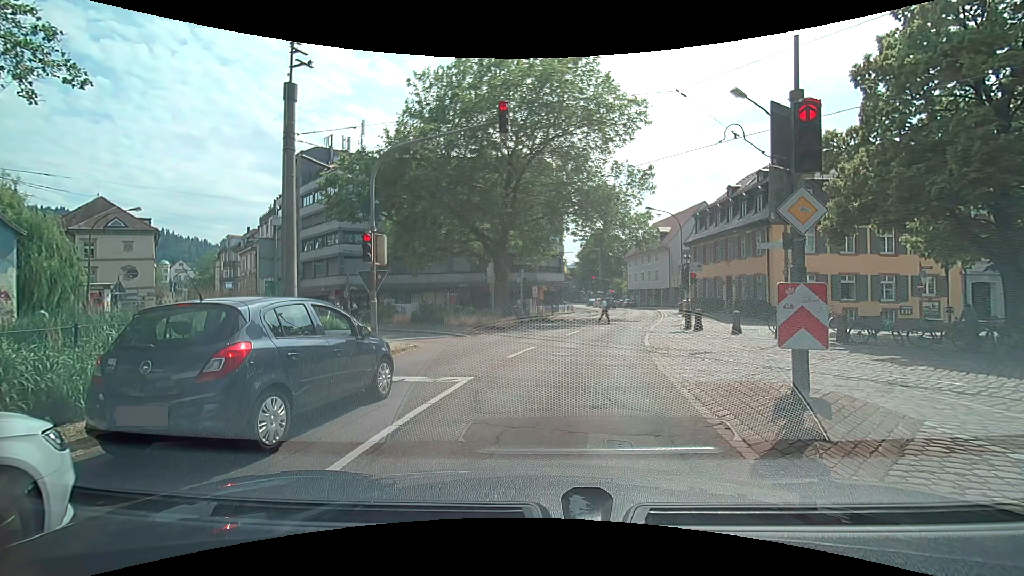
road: primary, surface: asphalt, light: Day
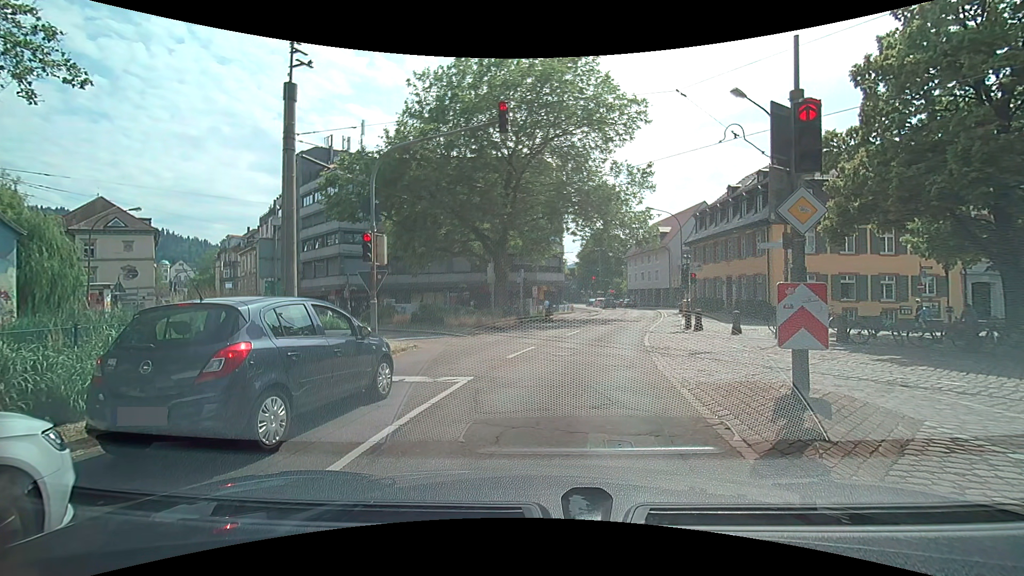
(0.0, 0.0) m; 0°
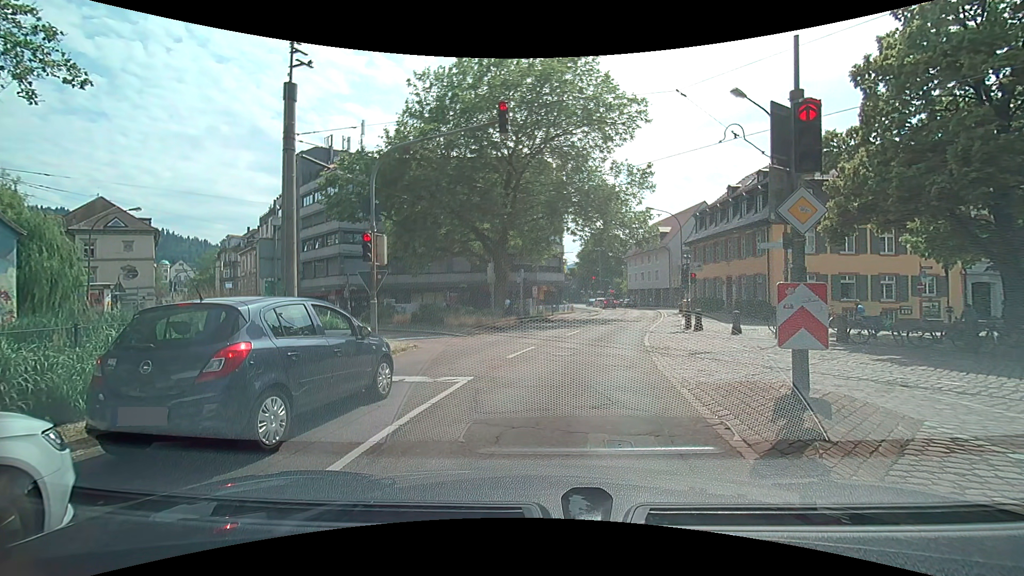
(0.0, 0.0) m; 0°
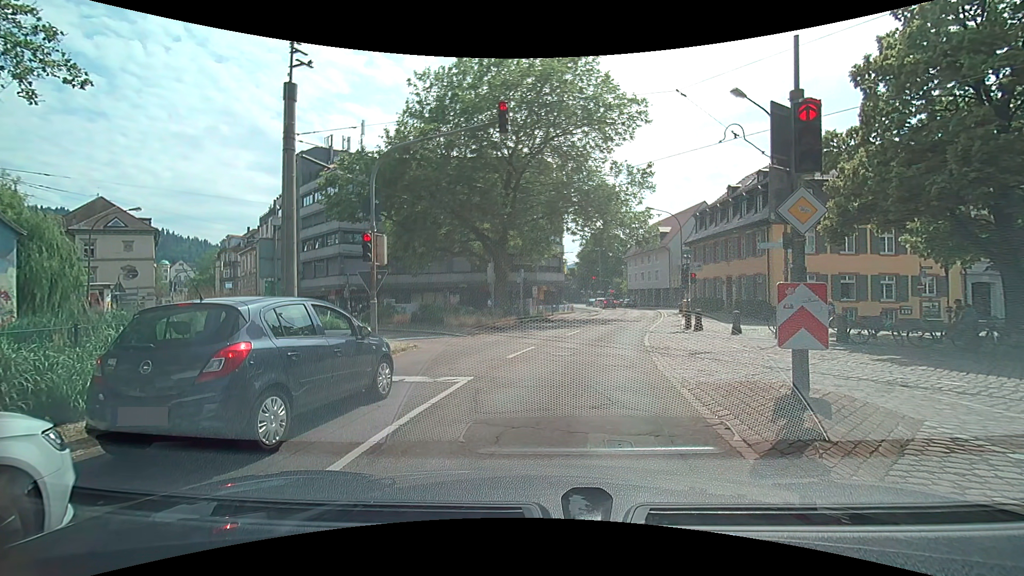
(0.0, 0.0) m; 0°
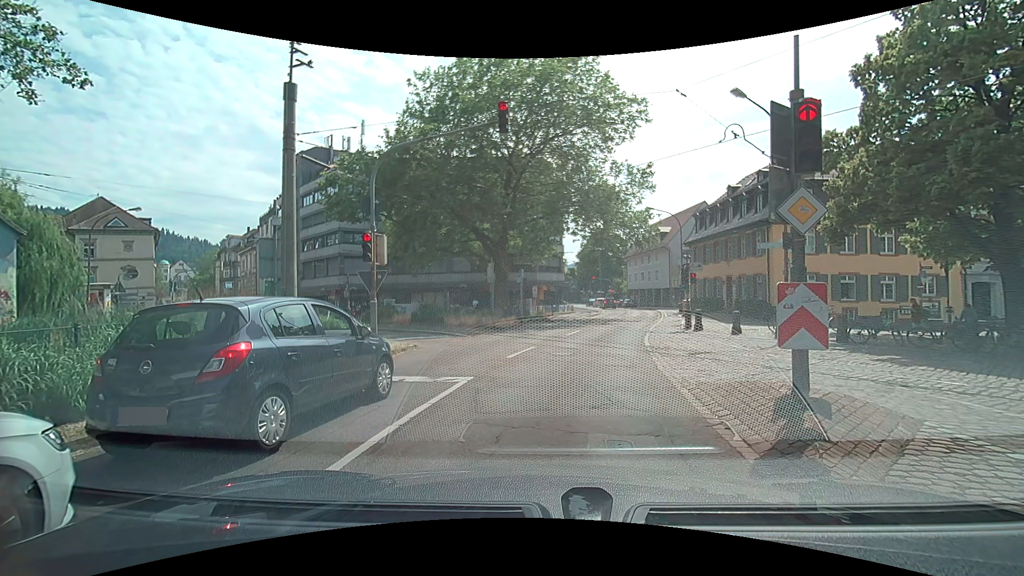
(0.0, 0.0) m; 0°
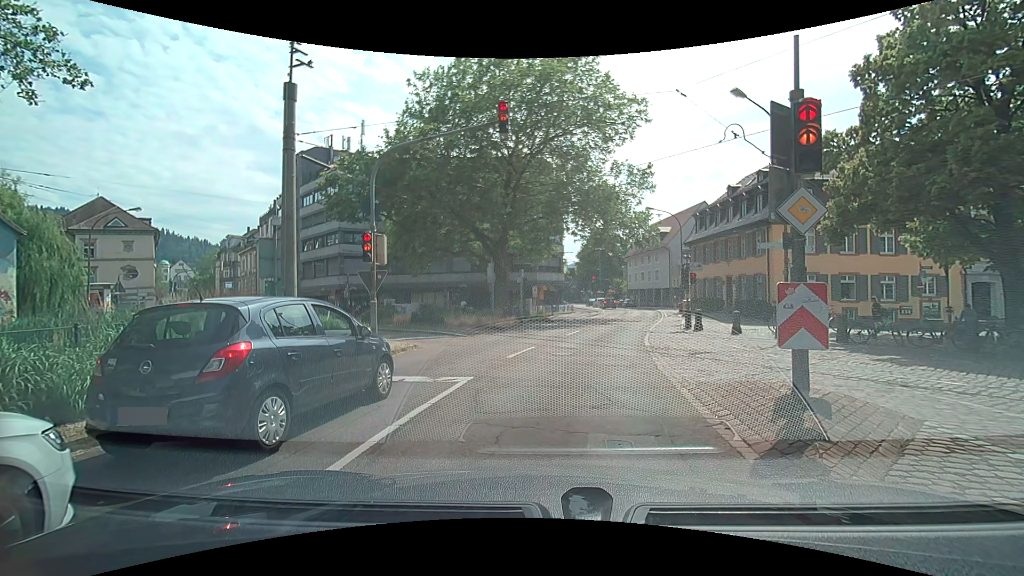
(0.0, 0.0) m; 0°
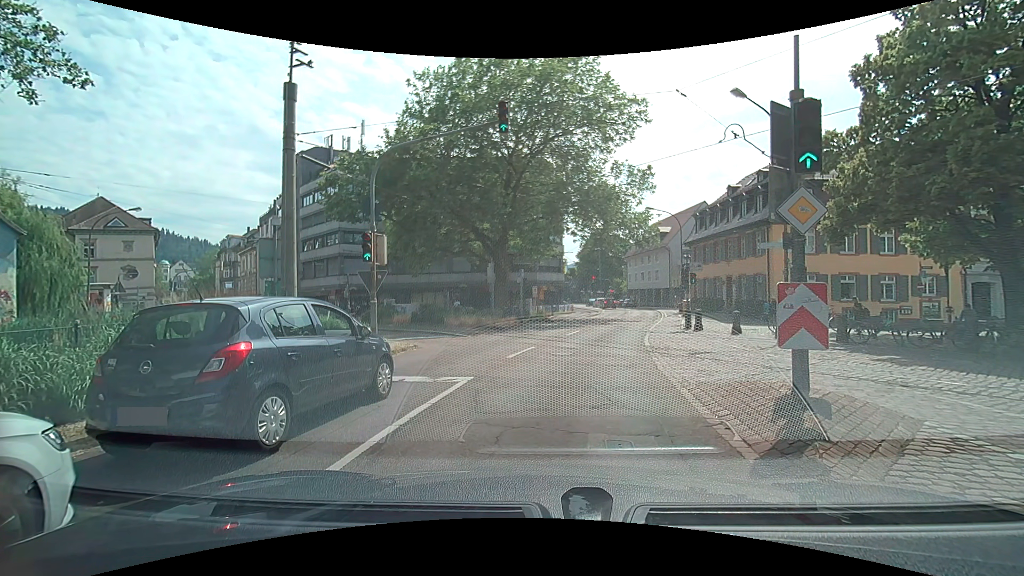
(0.0, 0.0) m; 0°
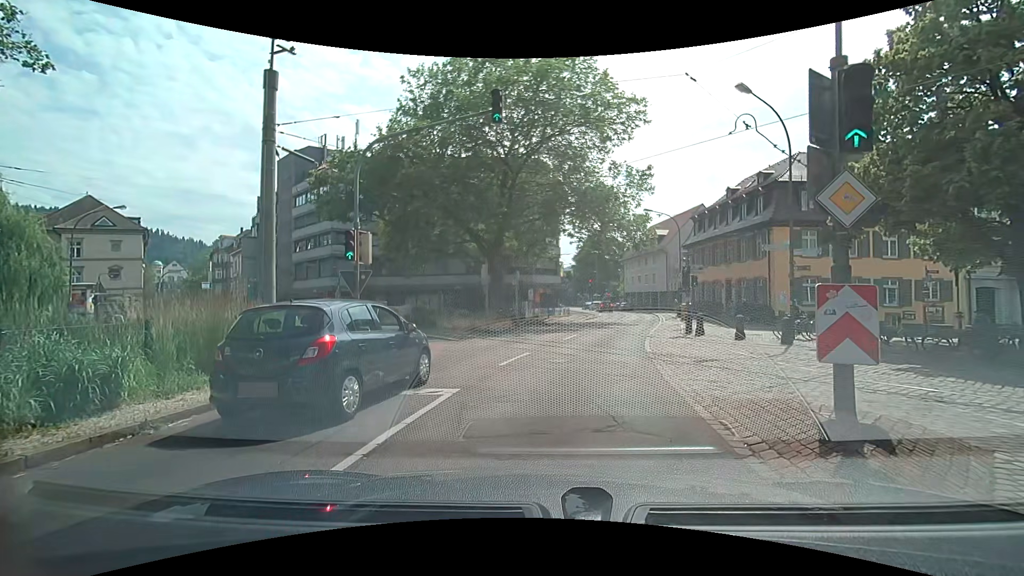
(0.0, +1.0) m; 0°
